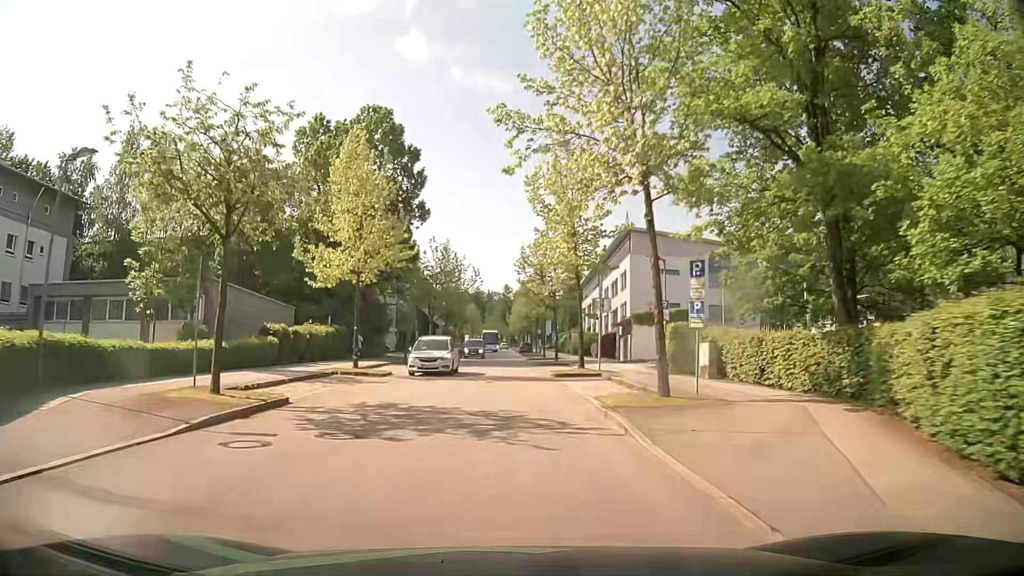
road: residential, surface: asphalt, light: Day
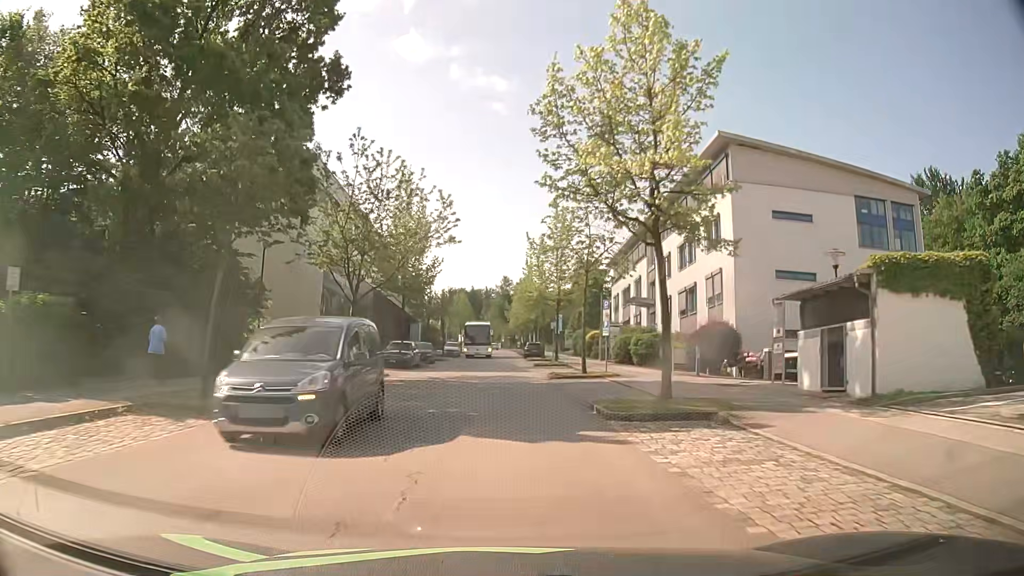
(+0.1, +29.0) m; 0°
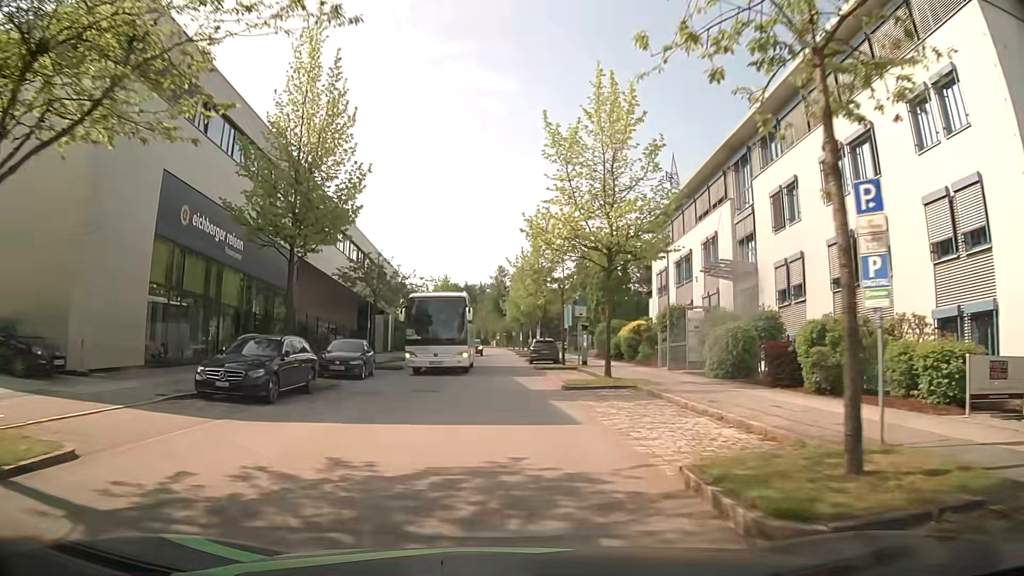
(+0.1, +21.7) m; 0°
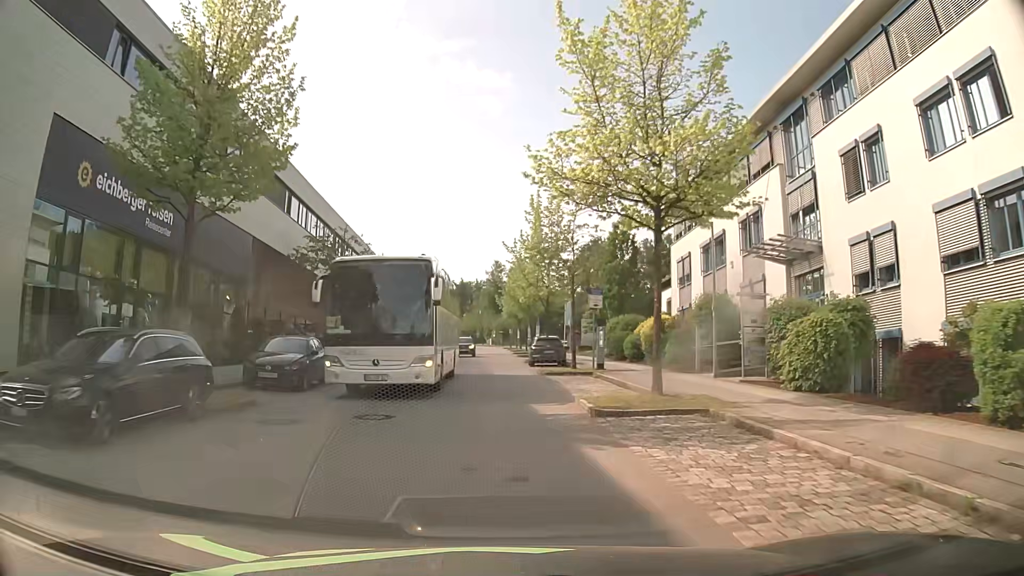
(0.0, +6.8) m; 0°
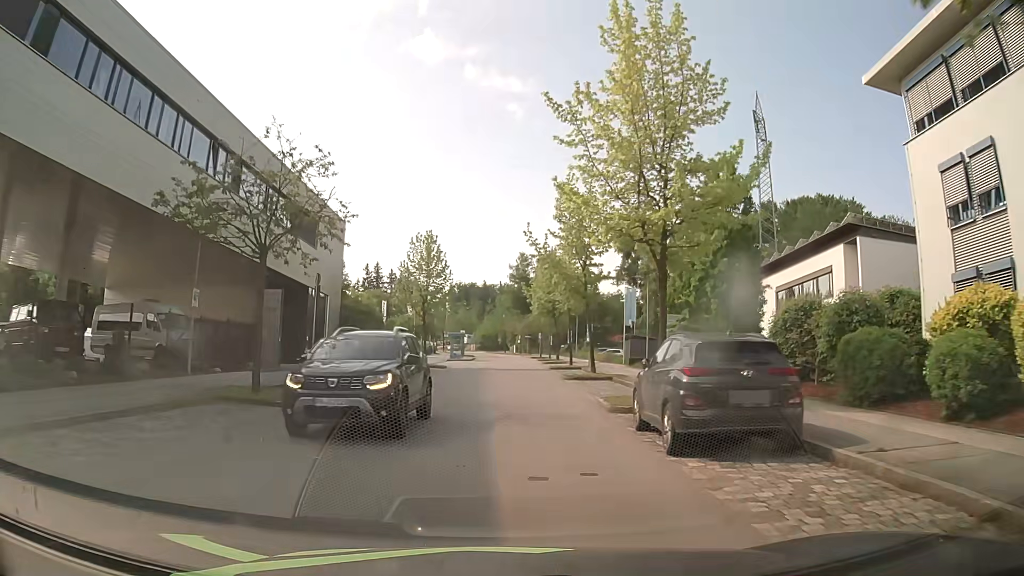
(-0.3, +25.7) m; -2°
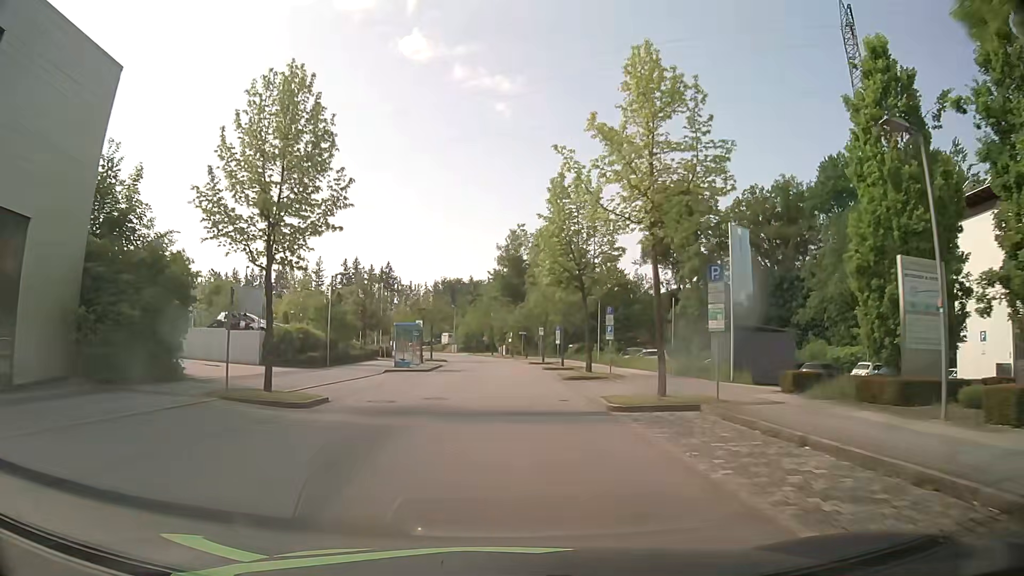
(+0.3, +28.2) m; +1°
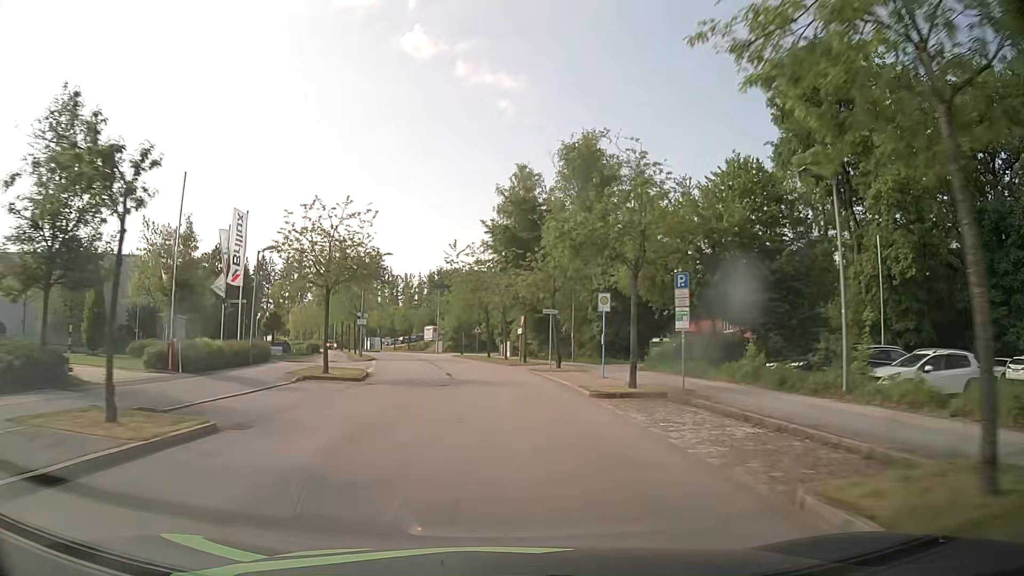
(-0.1, +39.6) m; 0°
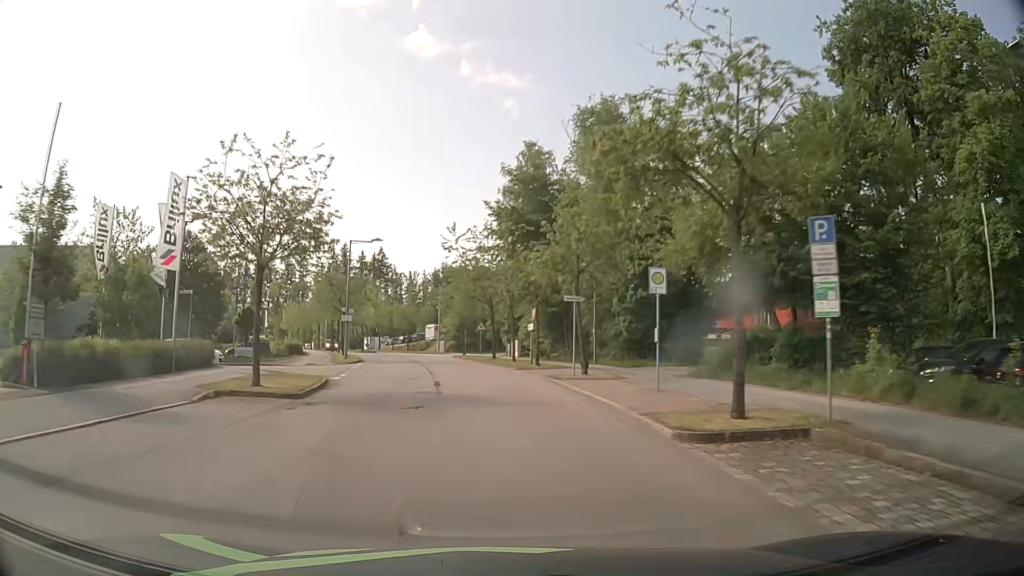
(0.0, +8.1) m; 0°
(0, +10) (0, +20) (-1, +30) (-3, +40) (-4, +50) (-6, +60) (-8, +69) (-11, +79) (-14, +88) (-18, +98) m
